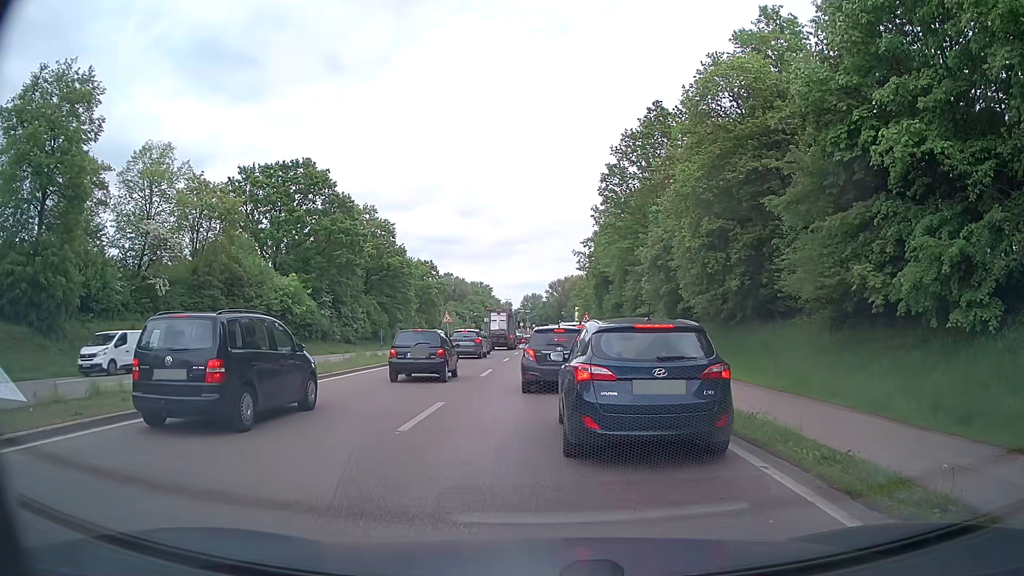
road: primary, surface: asphalt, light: Day
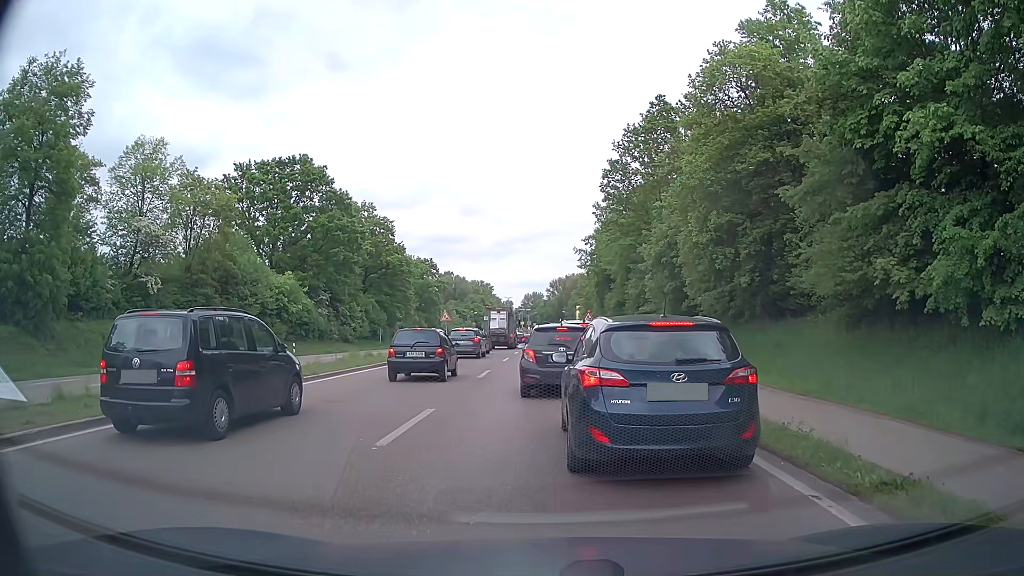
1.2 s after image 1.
(0.0, +1.2) m; 0°
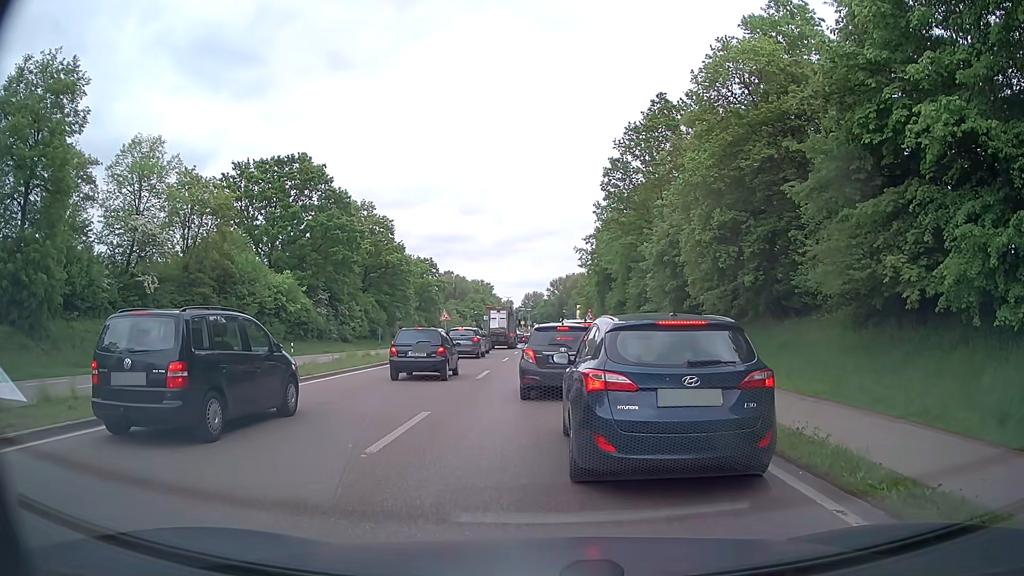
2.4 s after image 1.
(0.0, +0.5) m; 0°
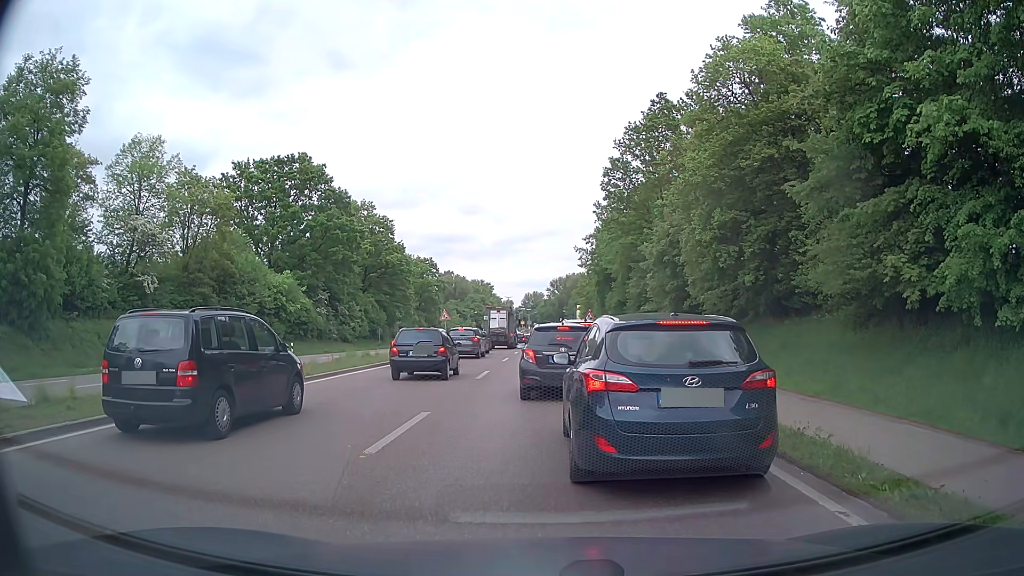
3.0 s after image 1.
(0.0, +0.1) m; 0°
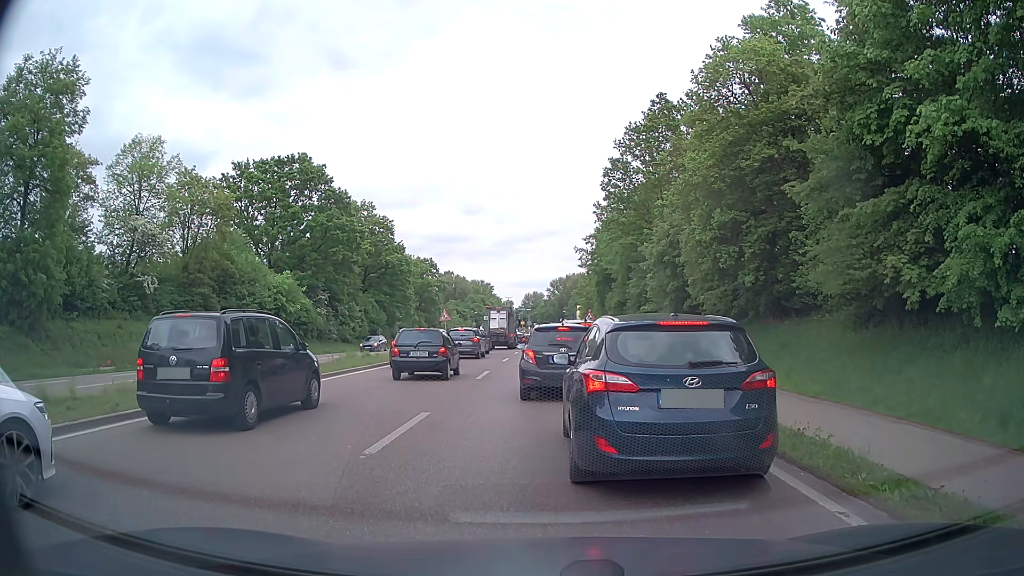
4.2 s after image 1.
(0.0, 0.0) m; 0°
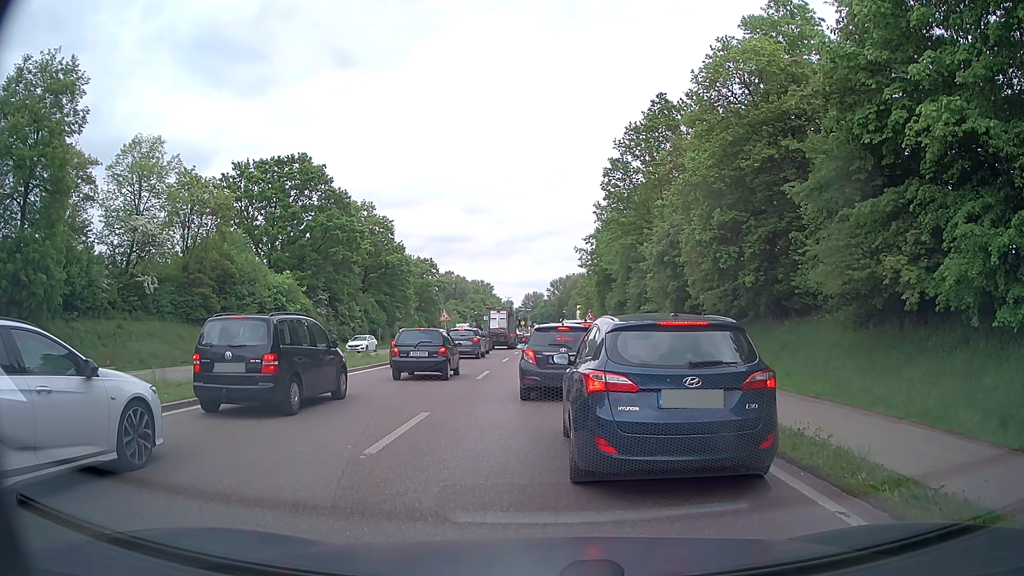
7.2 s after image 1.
(0.0, 0.0) m; 0°
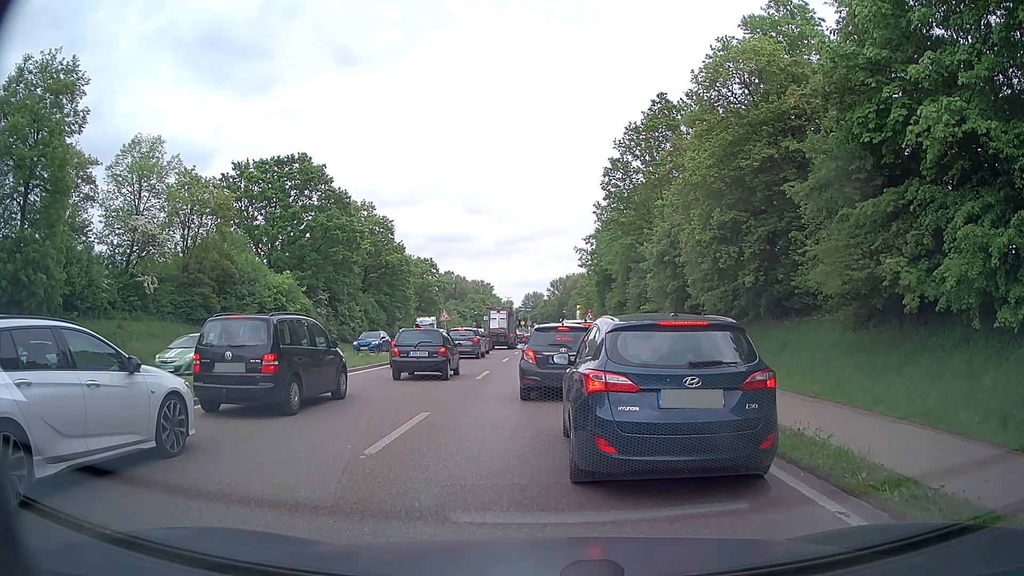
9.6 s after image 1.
(0.0, 0.0) m; 0°
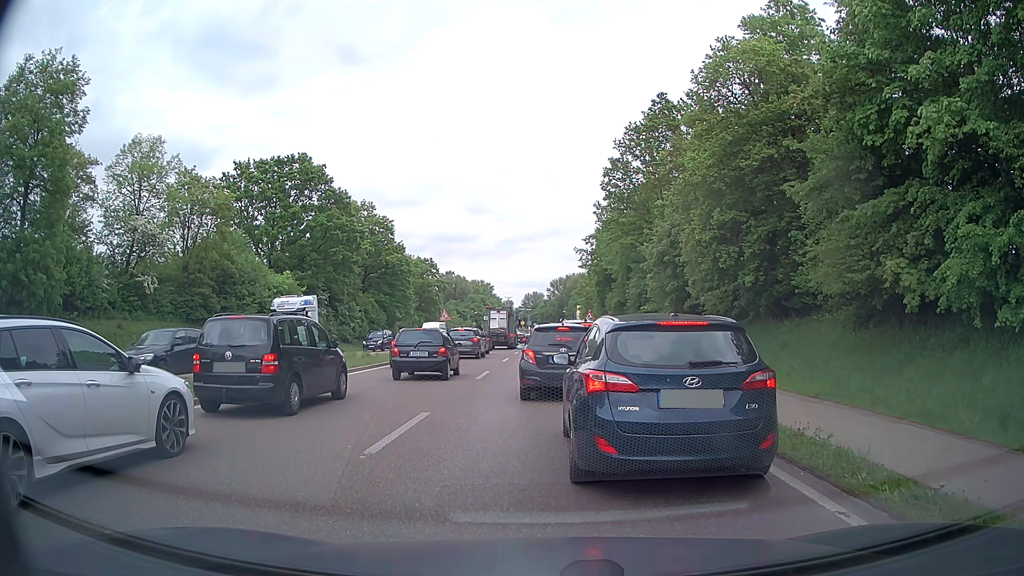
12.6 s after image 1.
(0.0, 0.0) m; 0°
